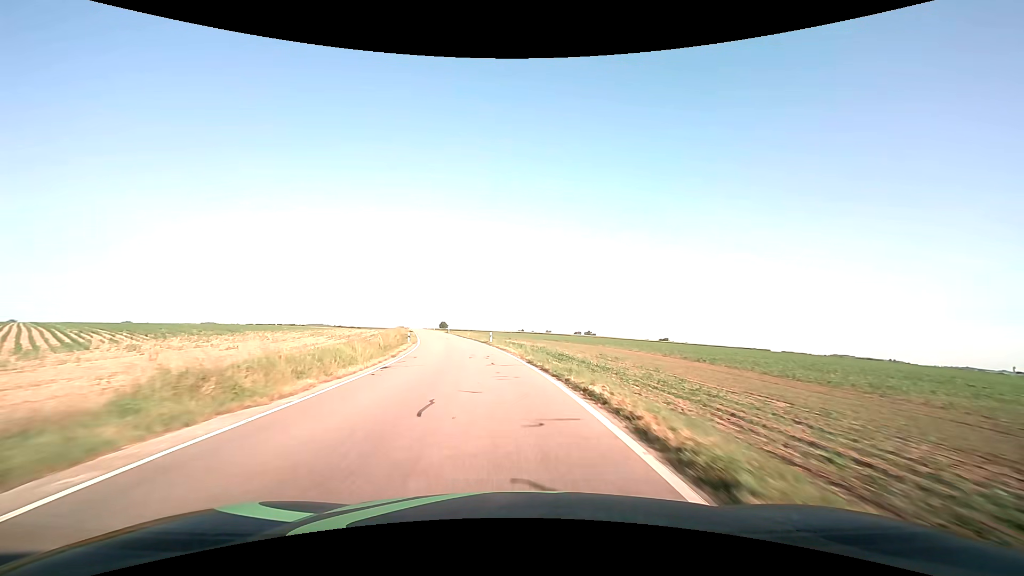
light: Day
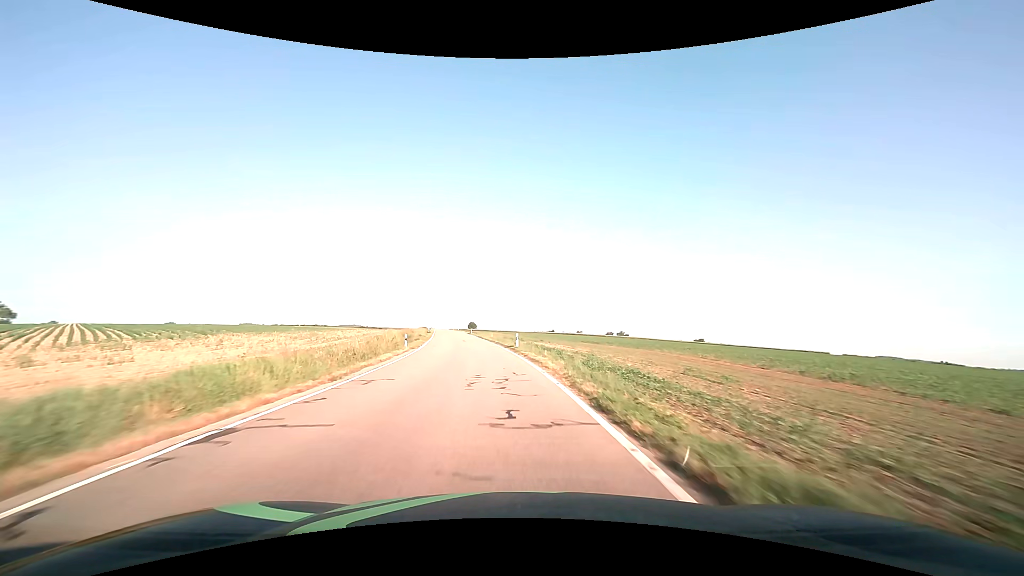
(-0.3, +12.2) m; -3°
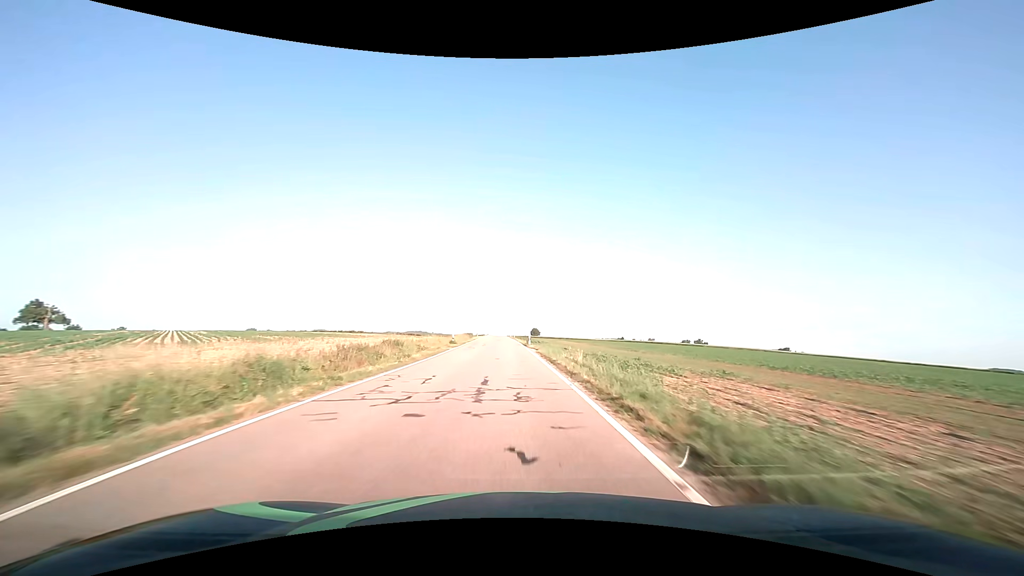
(-3.0, +37.7) m; -8°
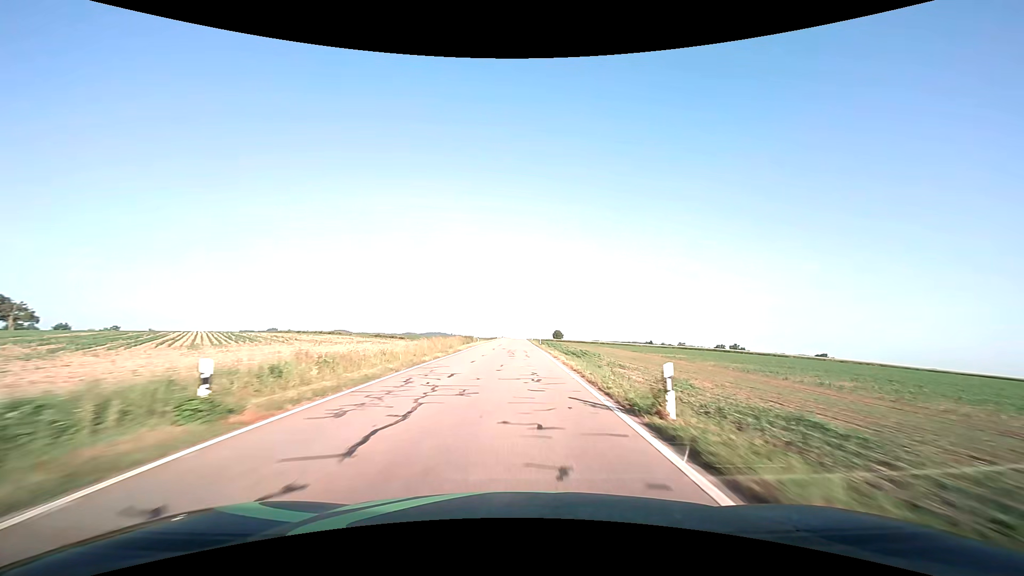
(-1.0, +39.2) m; -2°
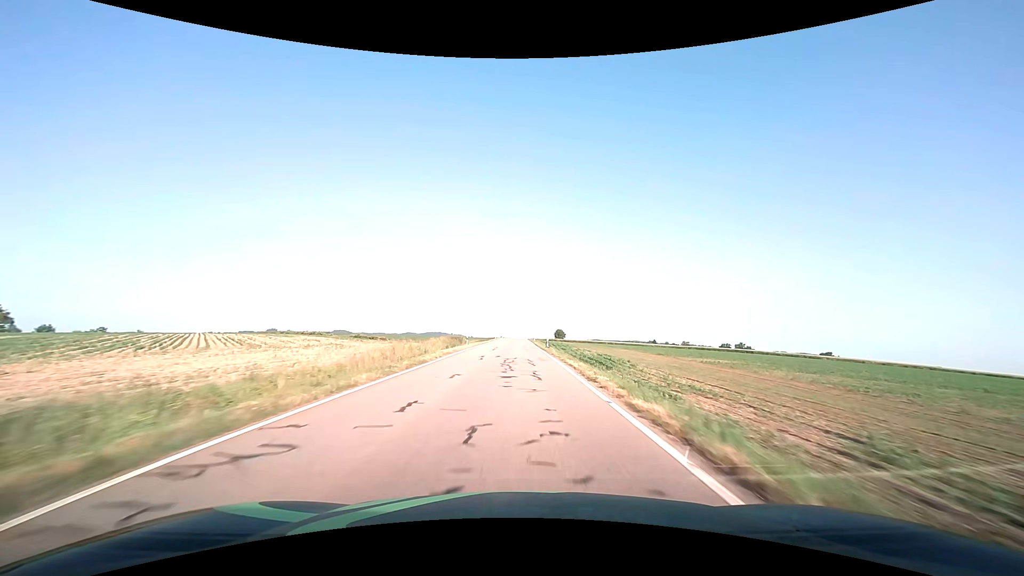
(0.0, +13.3) m; 0°
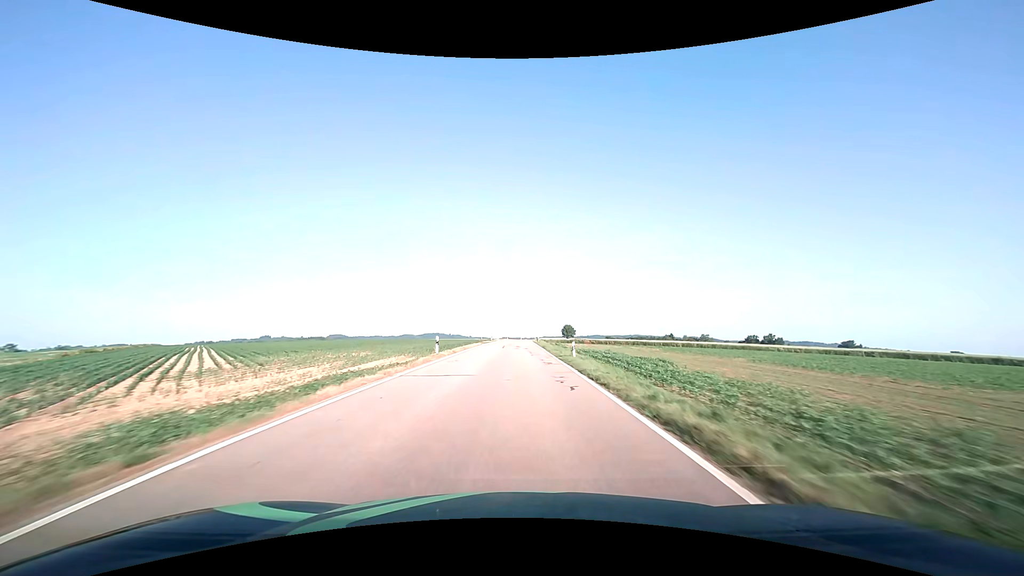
(+0.1, +67.9) m; 0°
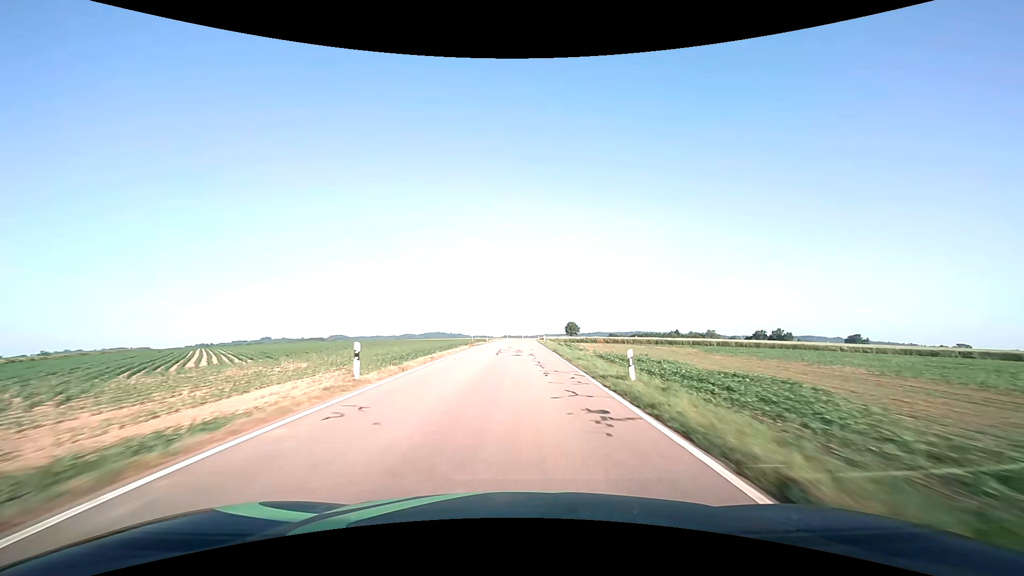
(0.0, +13.6) m; 0°
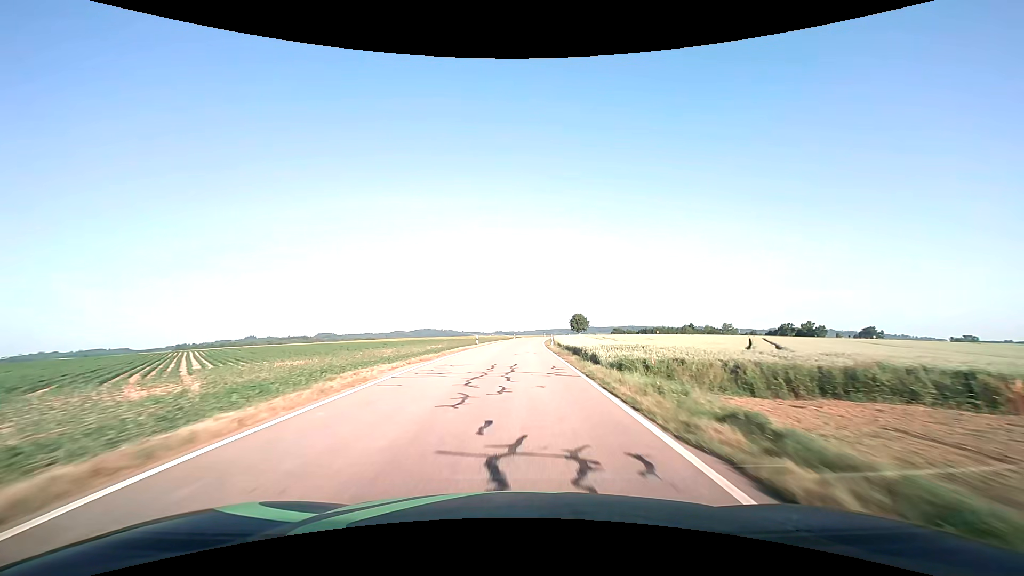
(+0.5, +66.6) m; +1°
(0, +10) (0, +20) (0, +30) (0, +40) (+1, +50) (+1, +60) (+2, +70) (+2, +80) (+3, +90) (+4, +100) m
